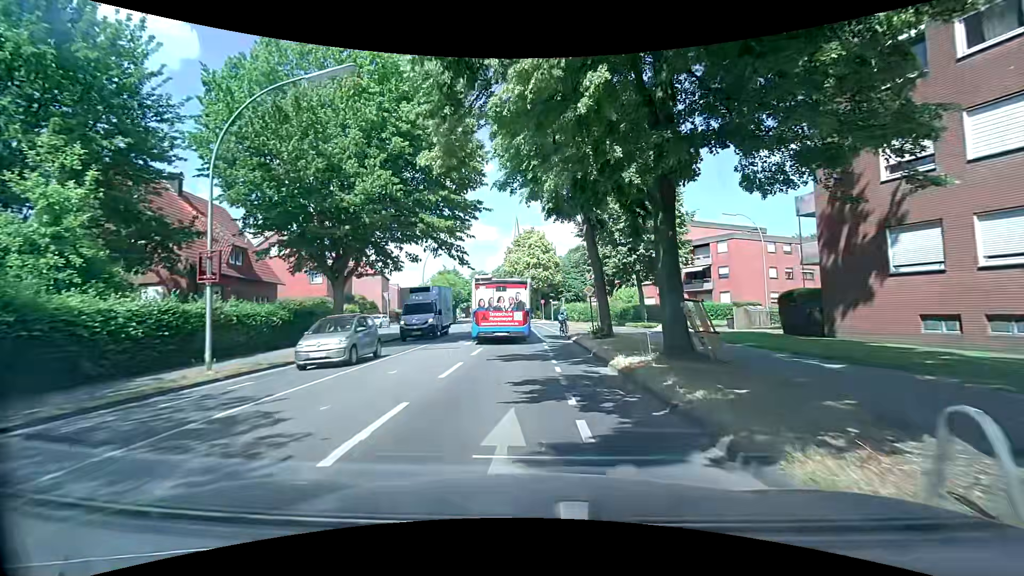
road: secondary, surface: asphalt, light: Day
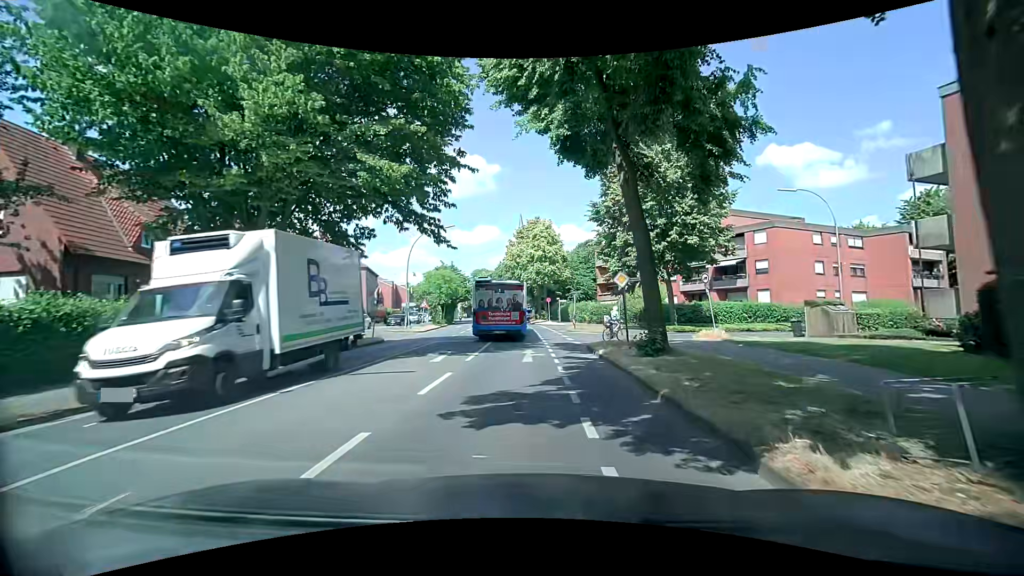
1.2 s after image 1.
(-0.1, +8.0) m; -1°
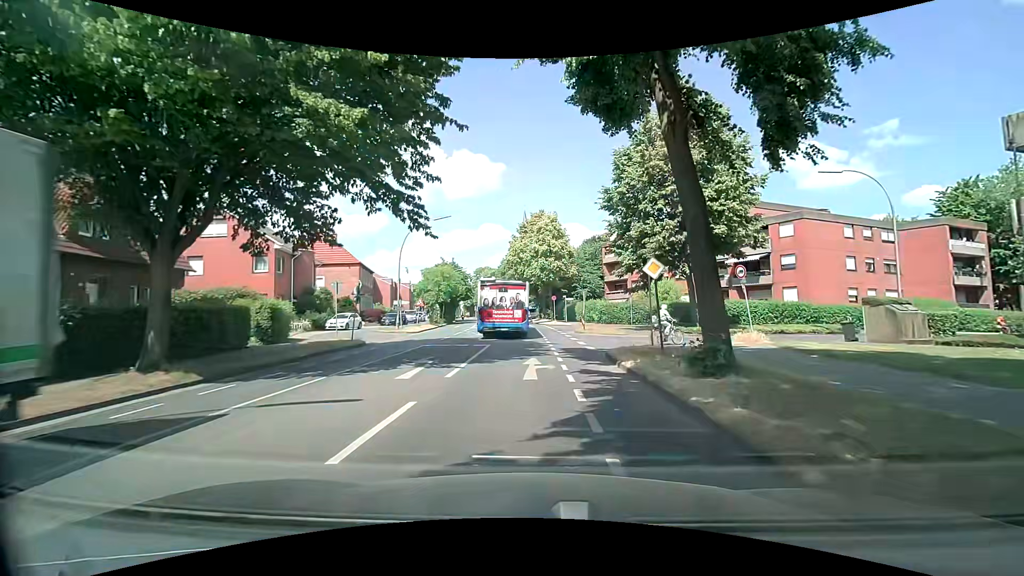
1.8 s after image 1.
(-0.1, +3.9) m; -1°
(0, +10) (0, +20) (+7, +27) (+16, +31) (+26, +35) (+35, +38) (+44, +42) (+54, +45) (+63, +49) (+73, +52) m
